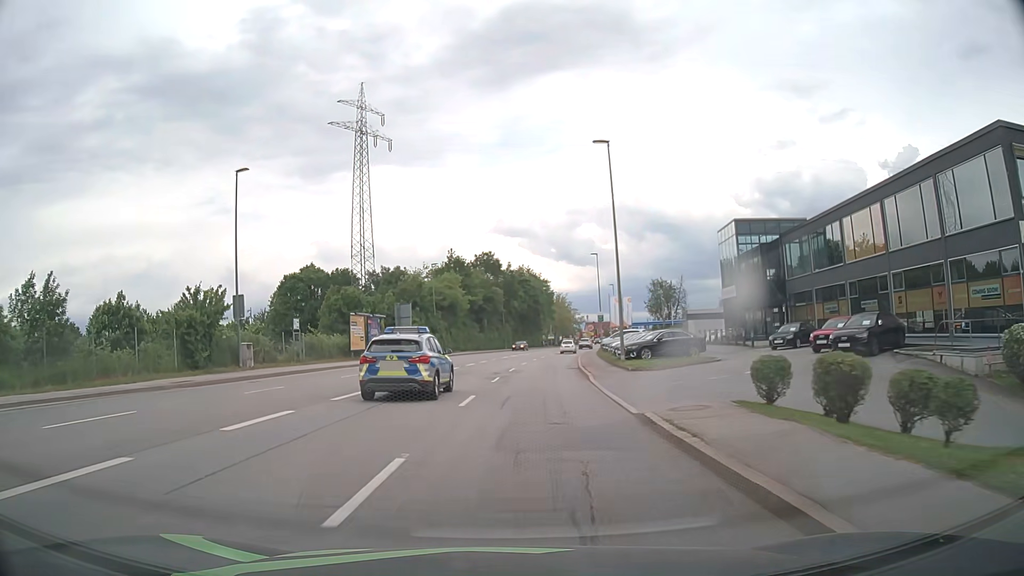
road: tertiary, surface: asphalt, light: Day
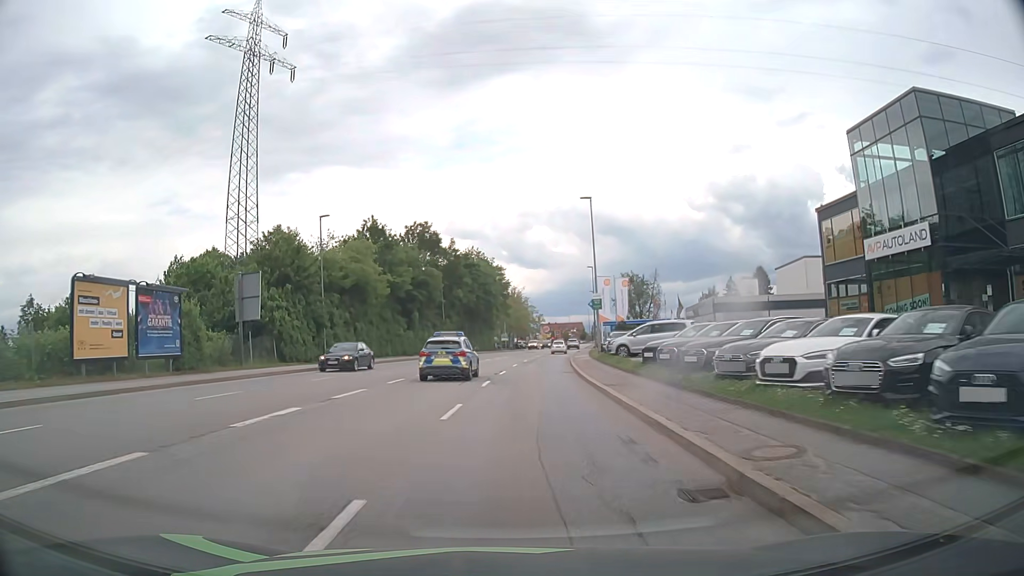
(+0.9, +29.9) m; +4°
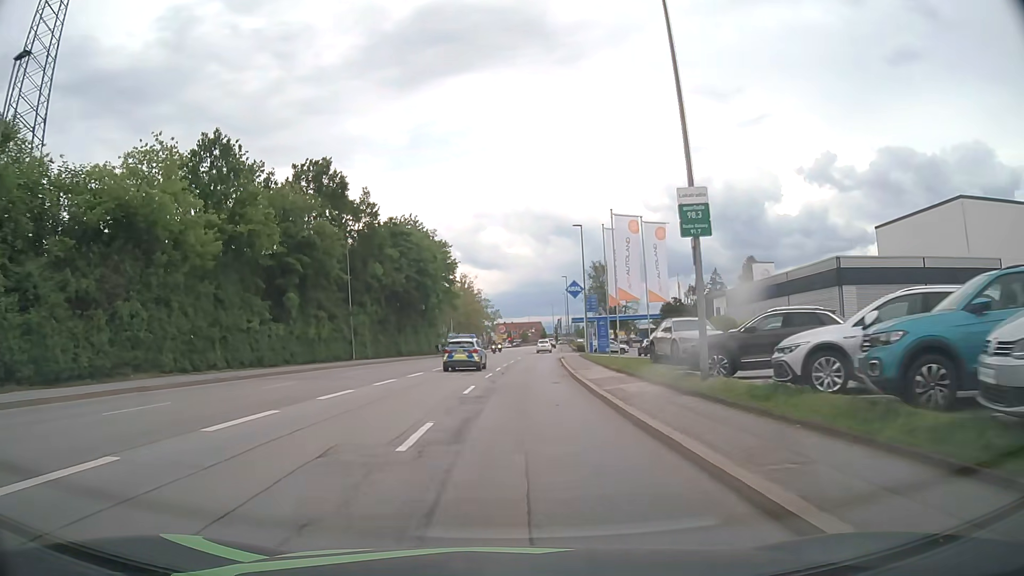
(+1.0, +30.3) m; +4°
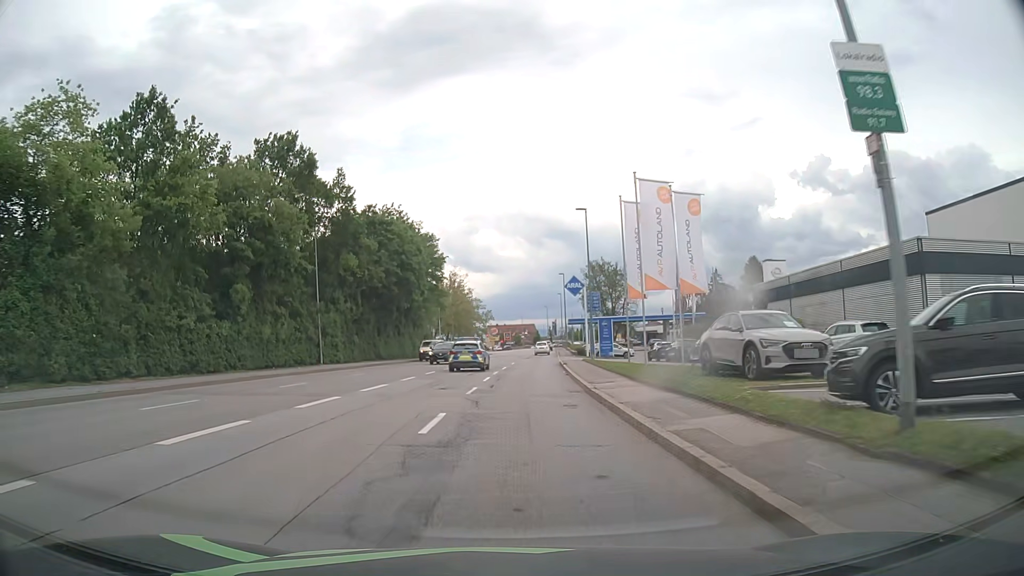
(0.0, +7.6) m; +1°
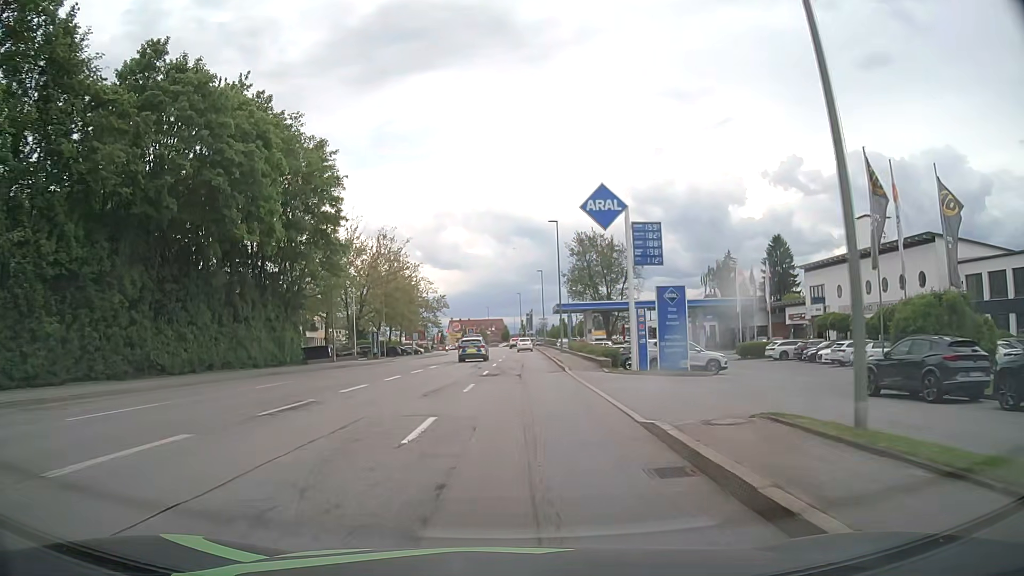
(+1.1, +38.0) m; +3°
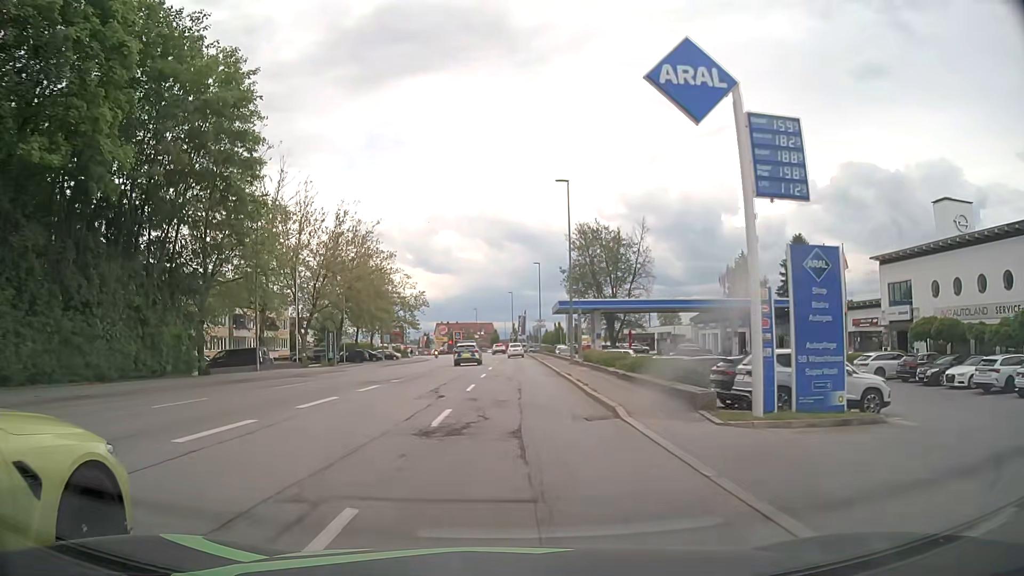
(+0.1, +15.2) m; 0°
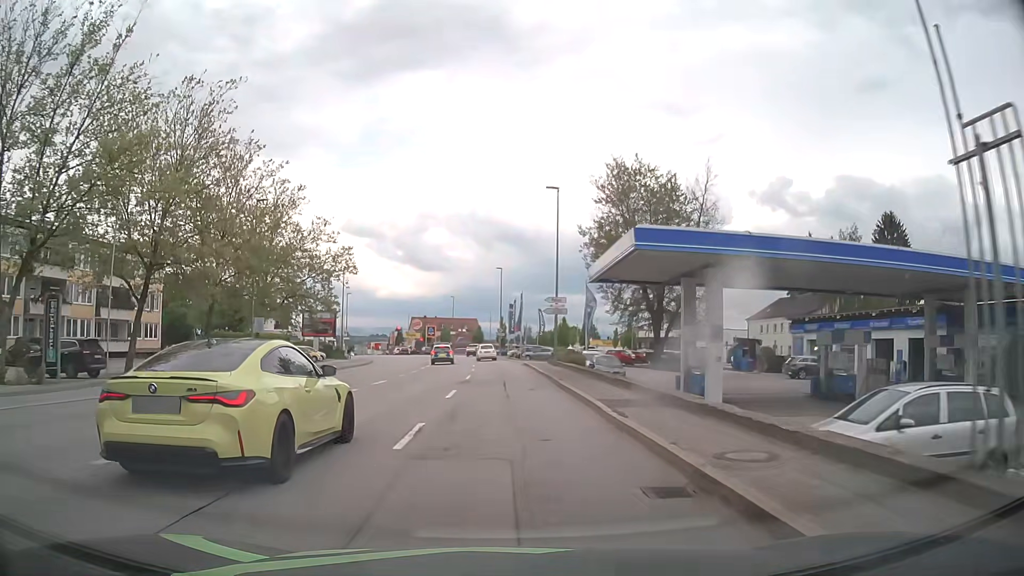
(+0.5, +38.0) m; +1°
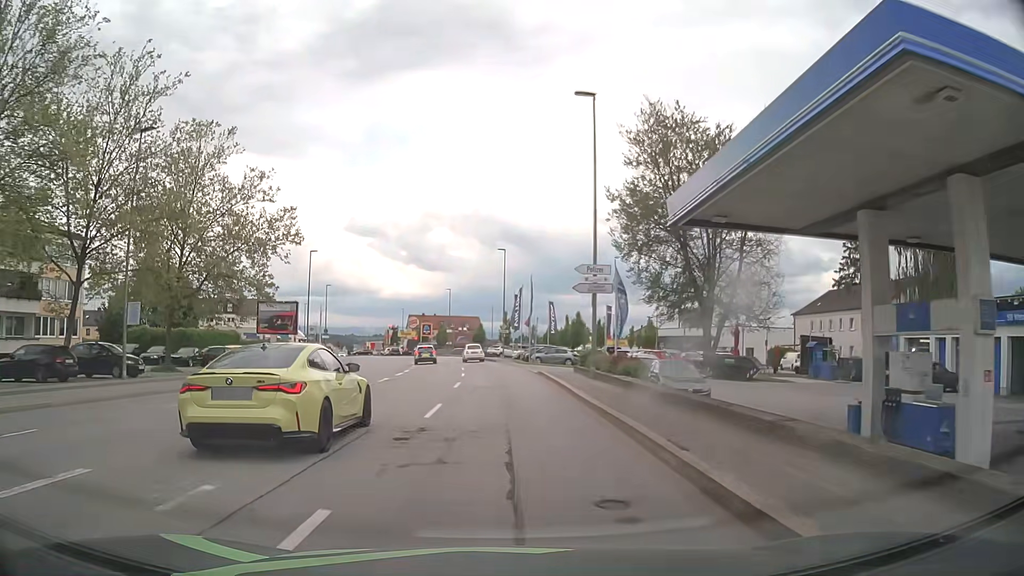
(0.0, +15.2) m; 0°
